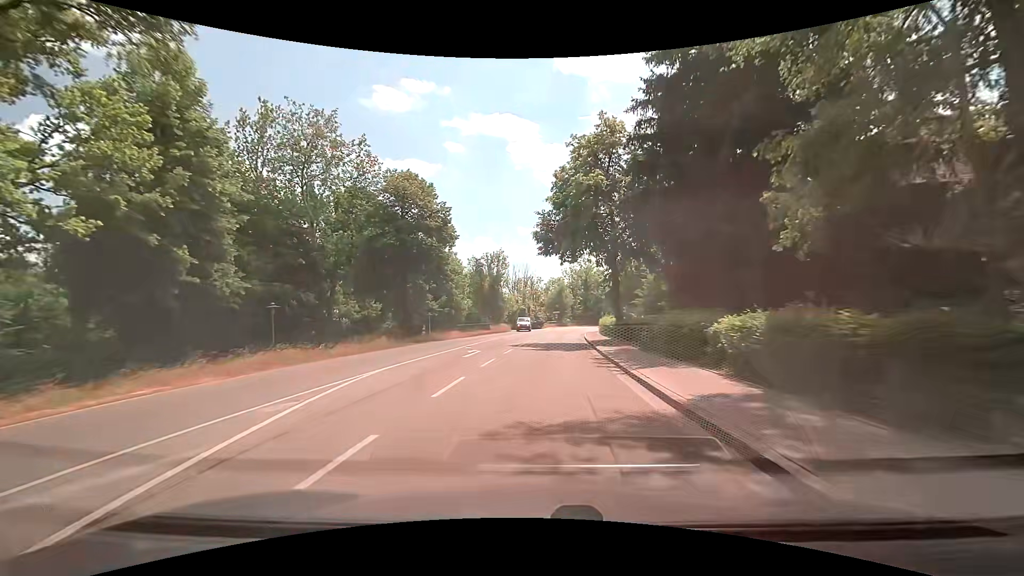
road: secondary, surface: asphalt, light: Day
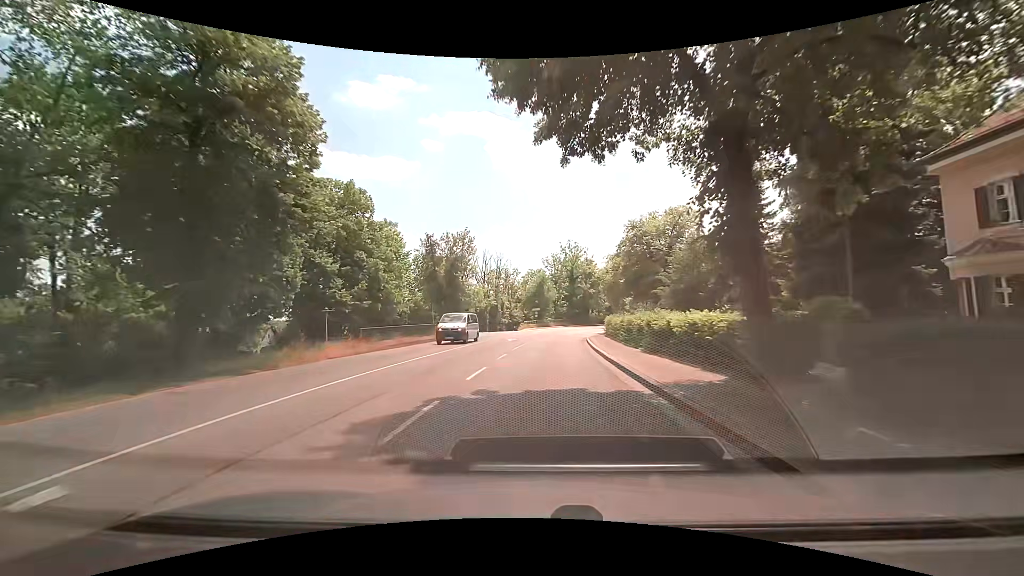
(+0.4, +21.4) m; +2°
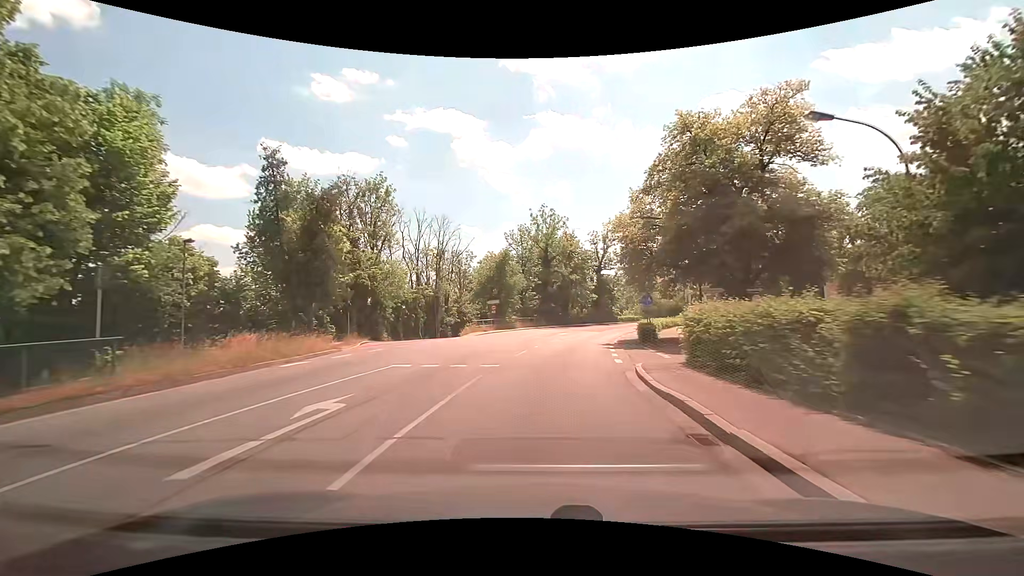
(+1.2, +29.0) m; +4°
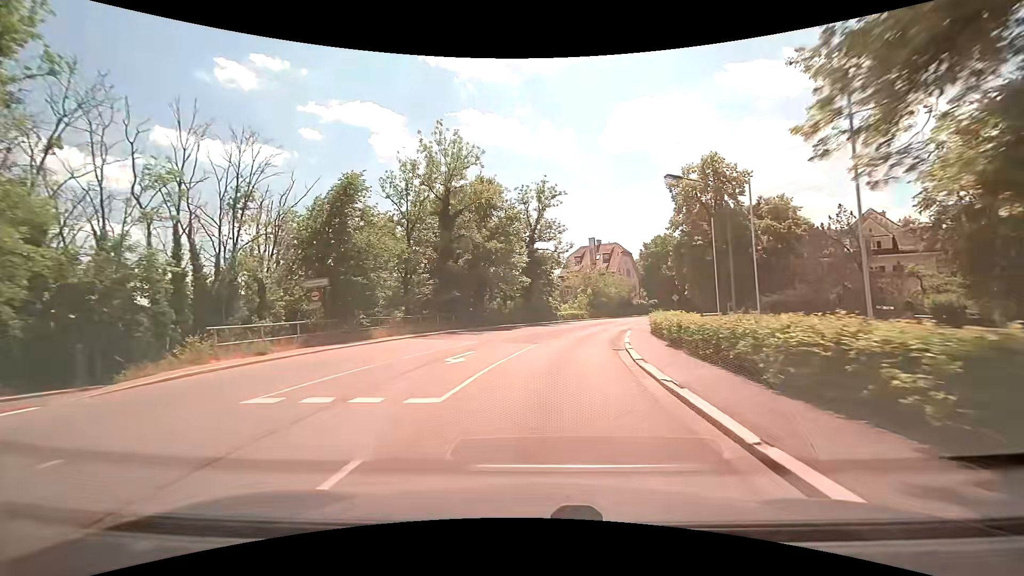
(+2.0, +28.3) m; +9°
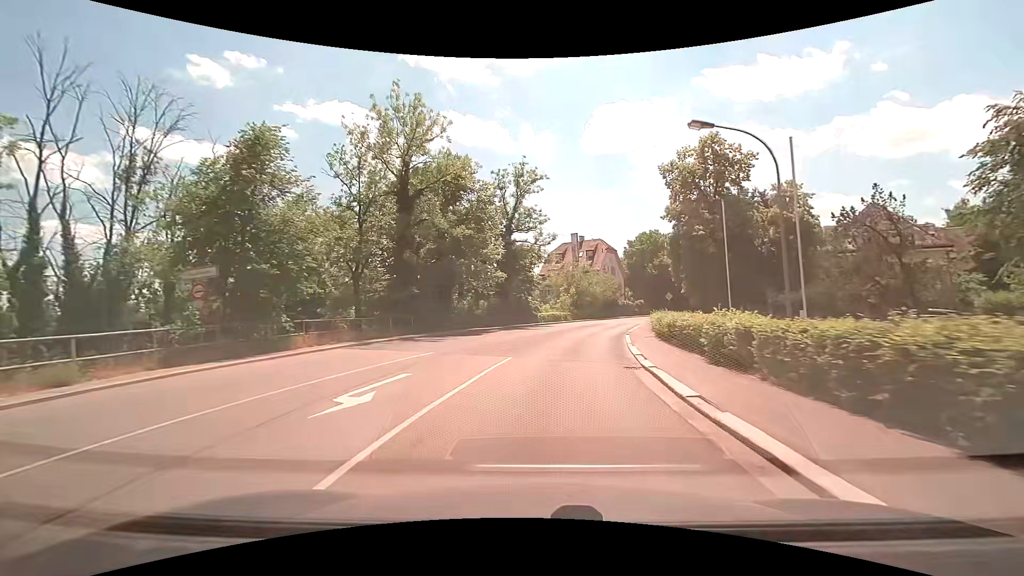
(+0.1, +6.7) m; +2°
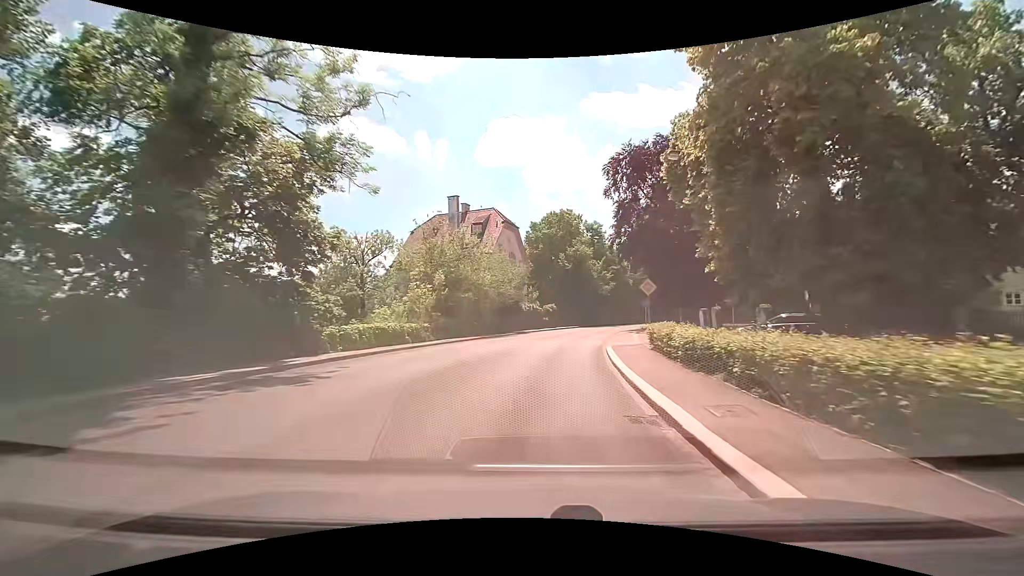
(+3.7, +31.4) m; +13°
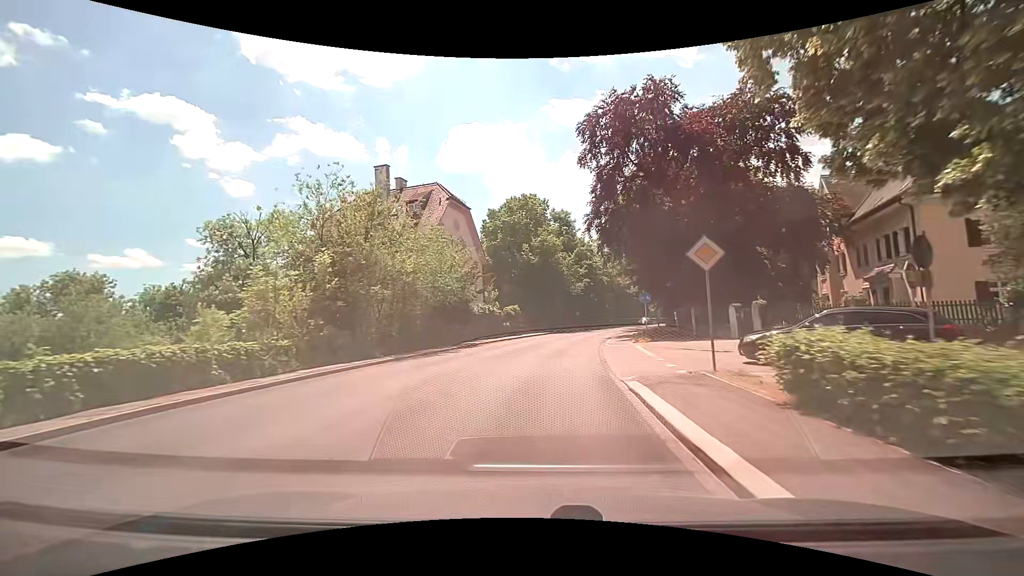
(+0.5, +12.2) m; +4°
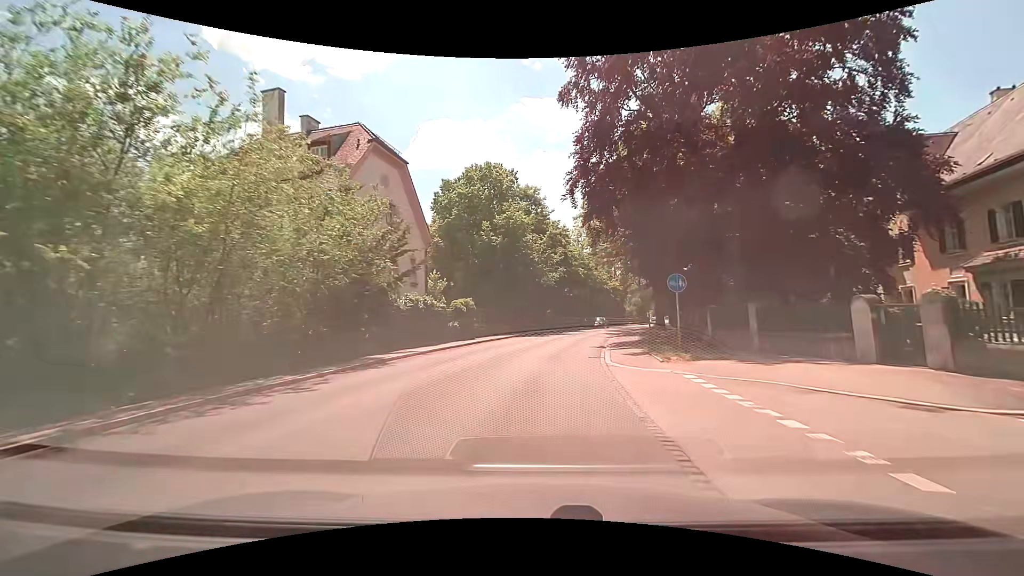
(+0.4, +11.9) m; +4°
(0, +10) (+1, +20) (+2, +30) (+4, +40) (+7, +49) (+10, +59) (+13, +68) (+16, +78) (+20, +87) (+23, +97) m
